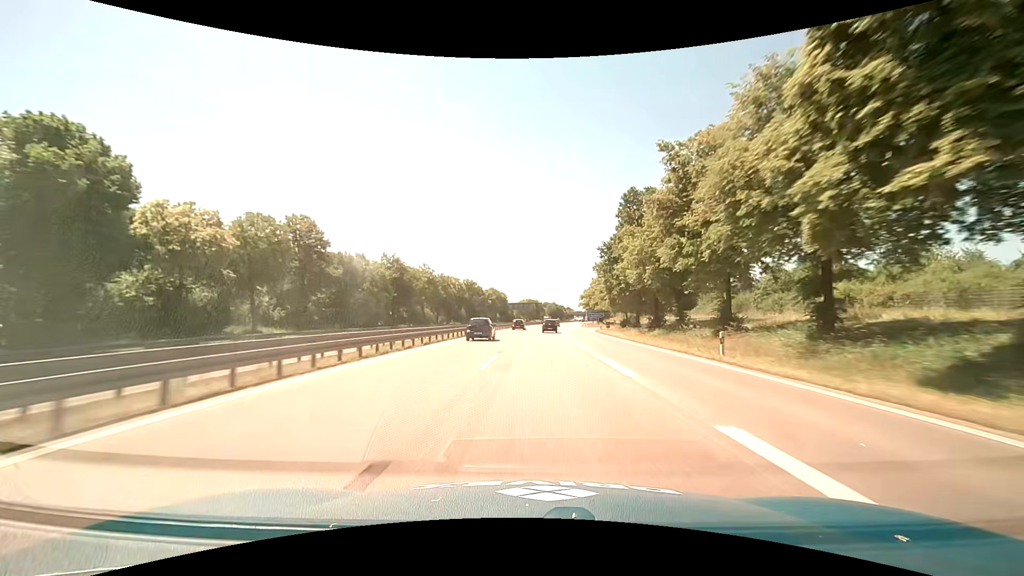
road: motorway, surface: asphalt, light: Day
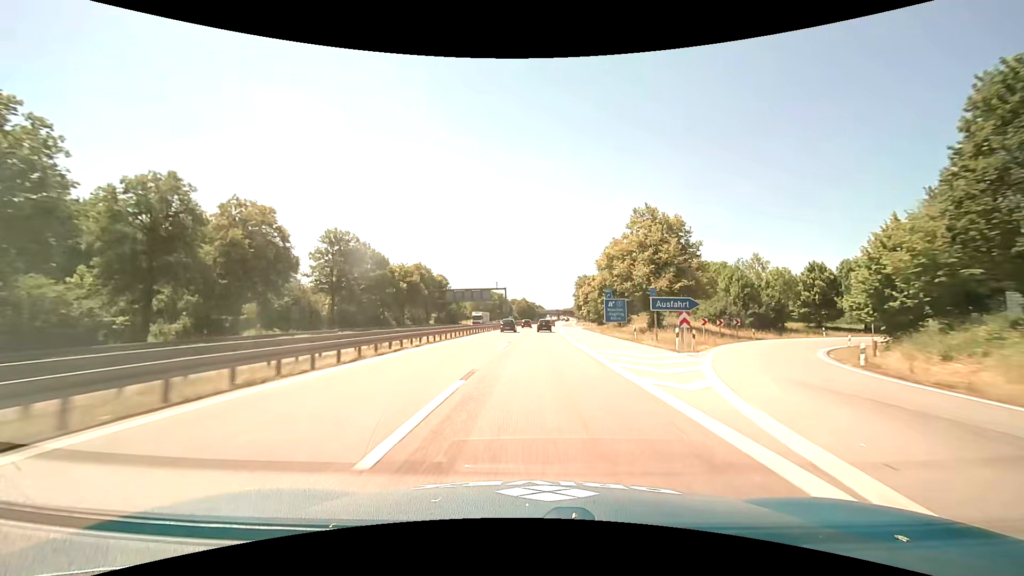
(+3.4, +81.5) m; +4°
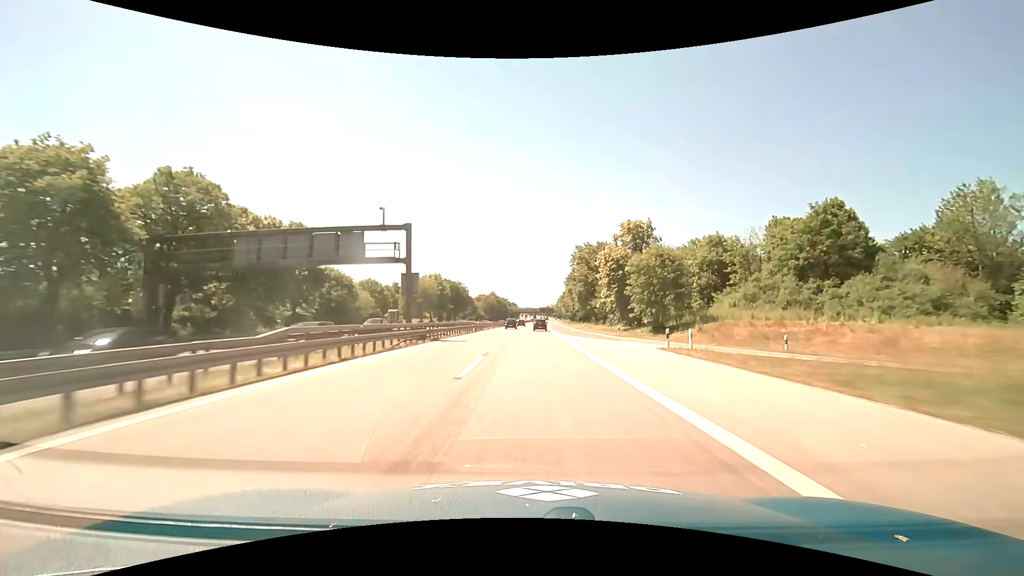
(+1.6, +65.5) m; +3°
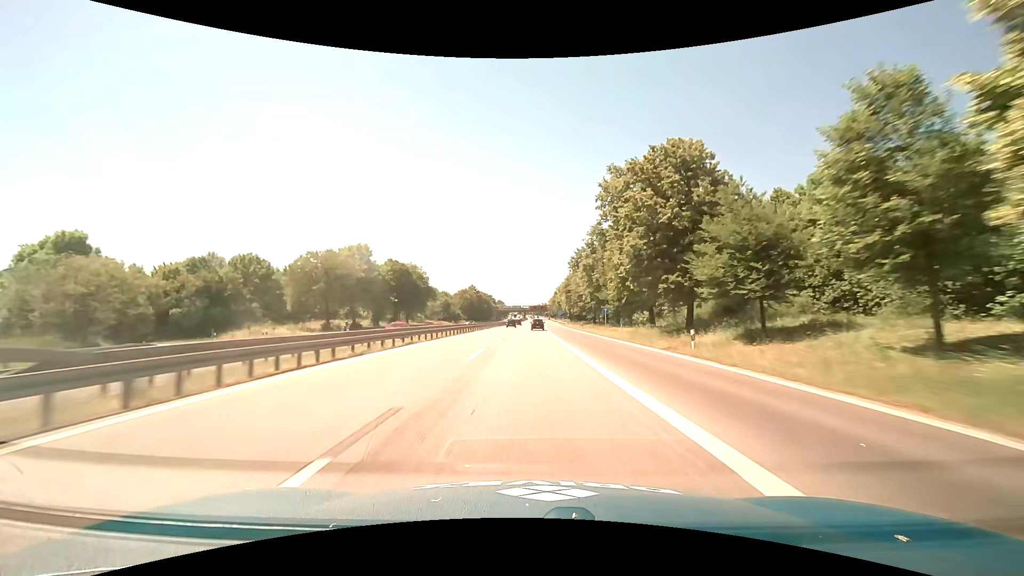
(+0.7, +49.3) m; +1°
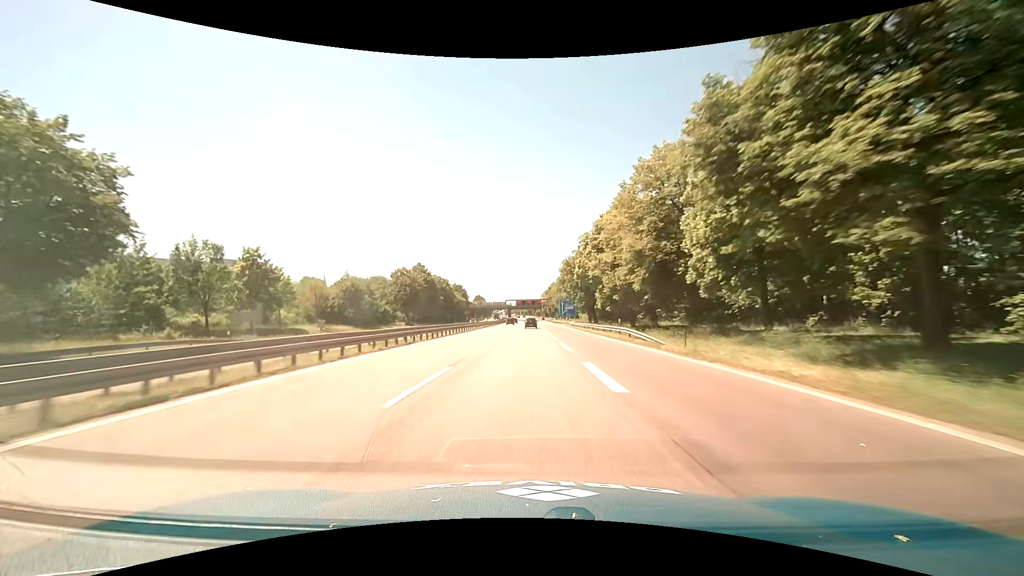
(+1.0, +82.6) m; +1°
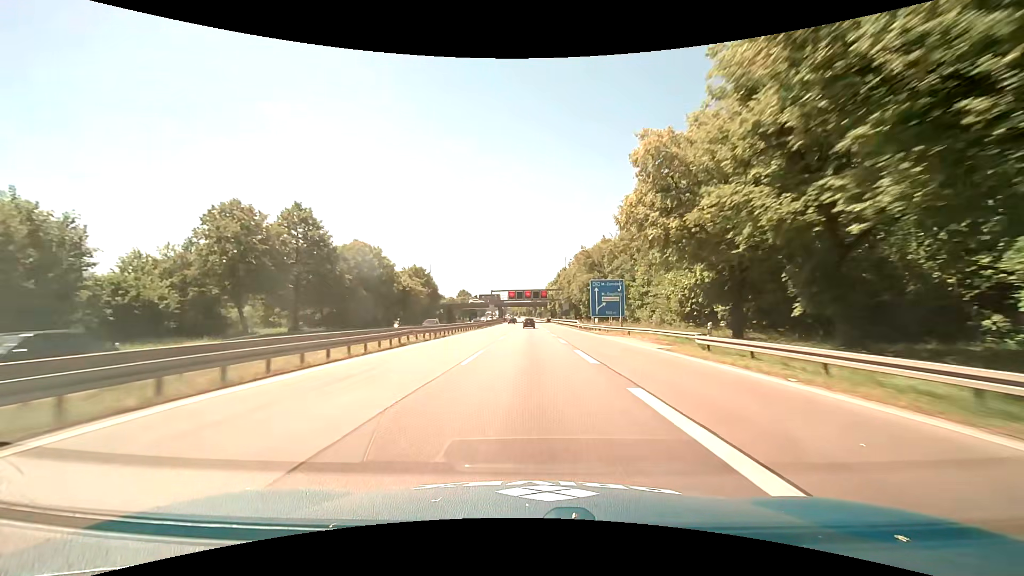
(-0.1, +66.3) m; 0°
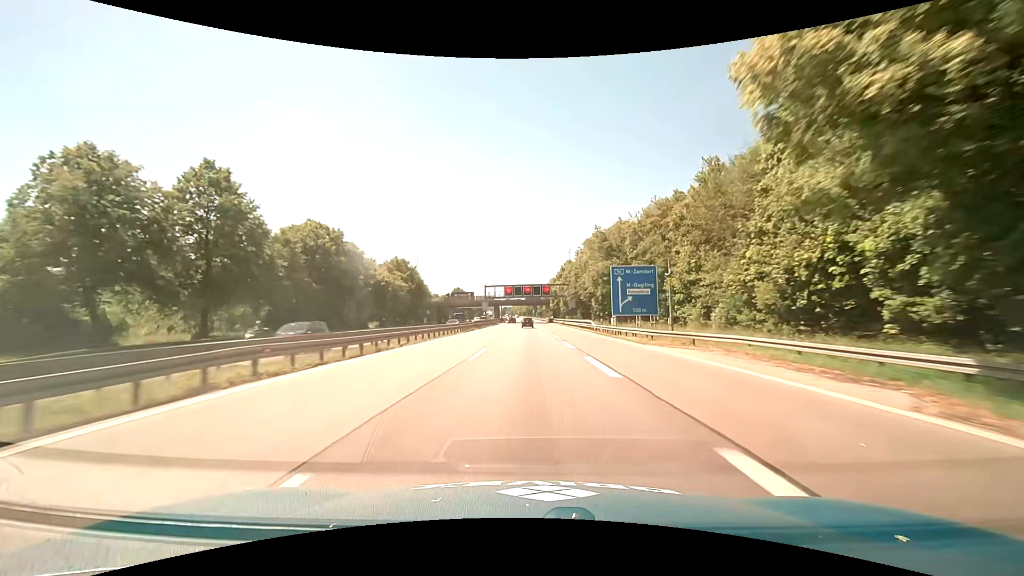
(0.0, +16.5) m; 0°
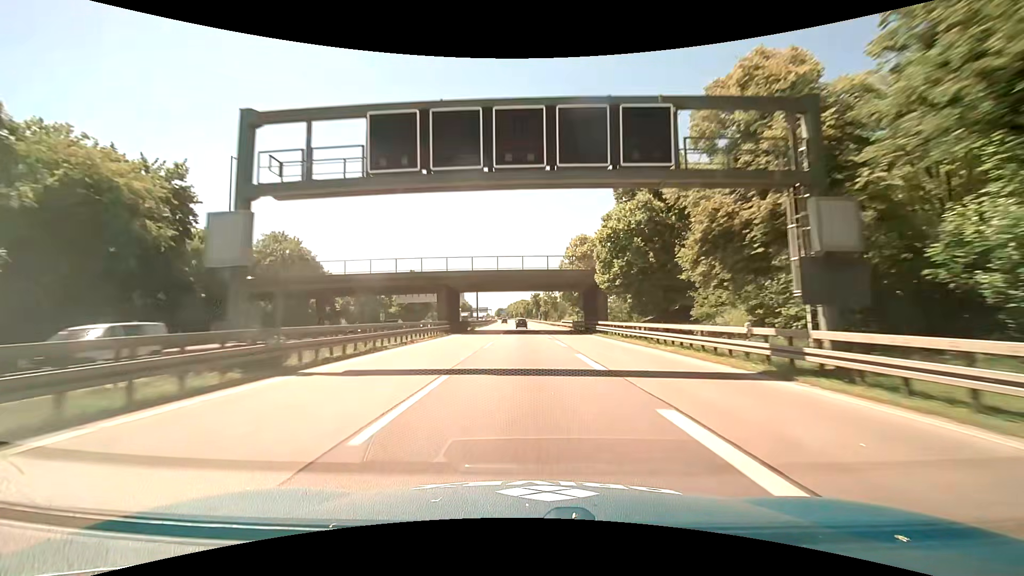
(-0.1, +82.5) m; 0°
(0, +10) (0, +20) (0, +30) (0, +40) (0, +50) (-1, +60) (-1, +70) (-1, +80) (-2, +90) (-2, +100) m
